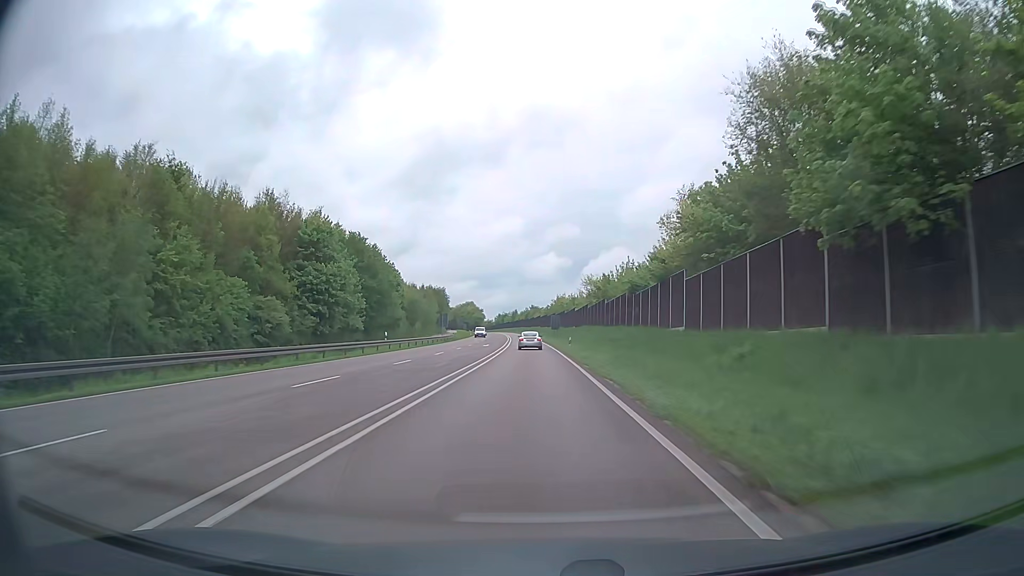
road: trunk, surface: asphalt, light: Day
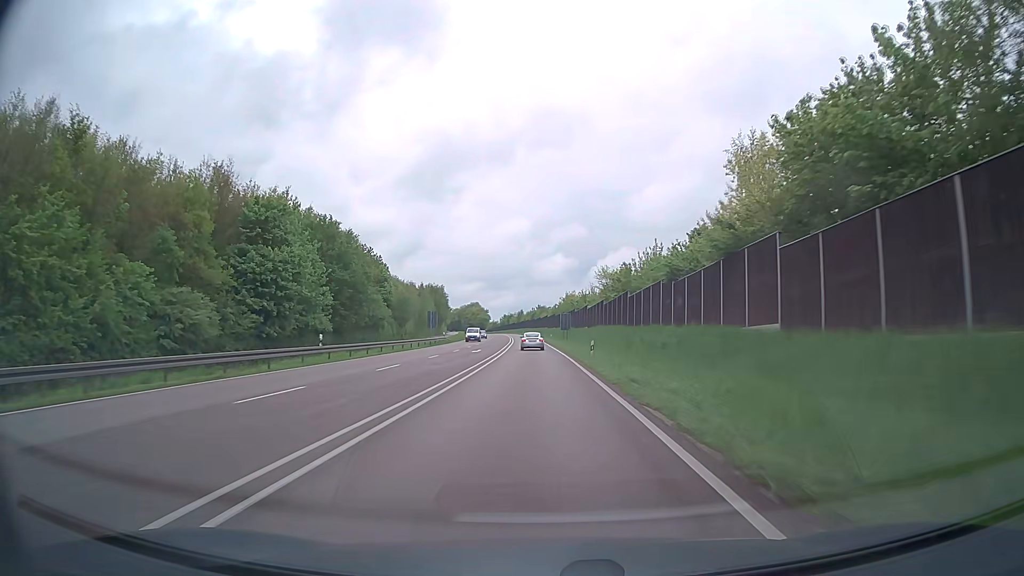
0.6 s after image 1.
(-0.1, +15.6) m; -1°
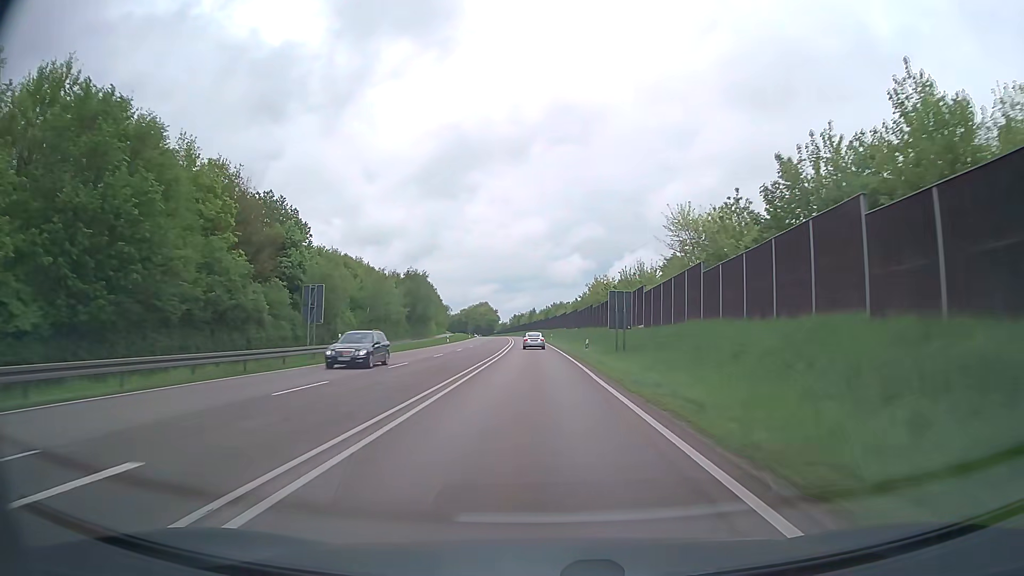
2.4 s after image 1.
(-0.5, +46.8) m; -1°
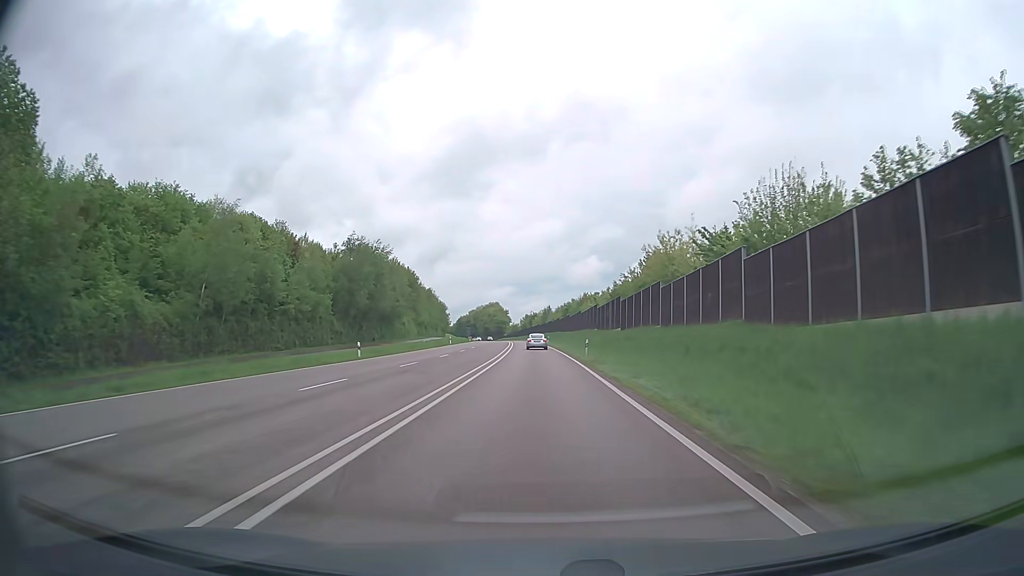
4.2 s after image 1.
(-0.6, +46.7) m; -1°
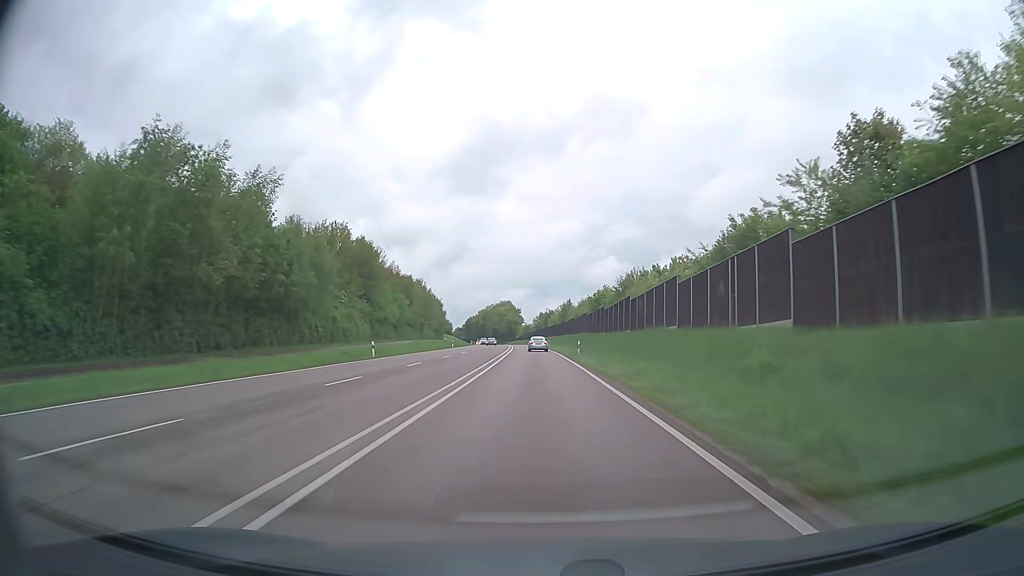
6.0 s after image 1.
(-0.5, +46.6) m; -1°
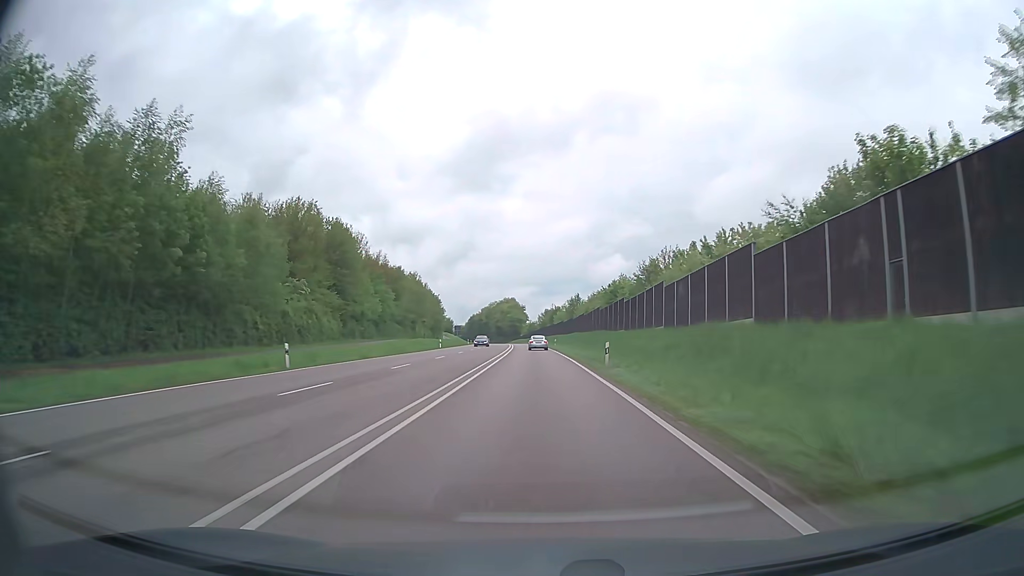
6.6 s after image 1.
(-0.1, +15.5) m; 0°
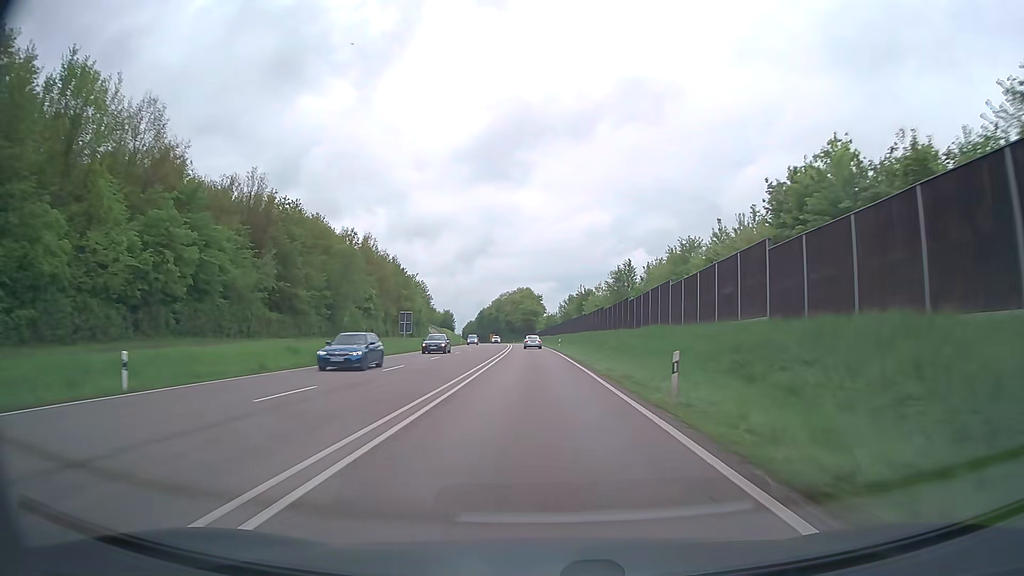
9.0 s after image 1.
(-1.0, +62.0) m; -2°
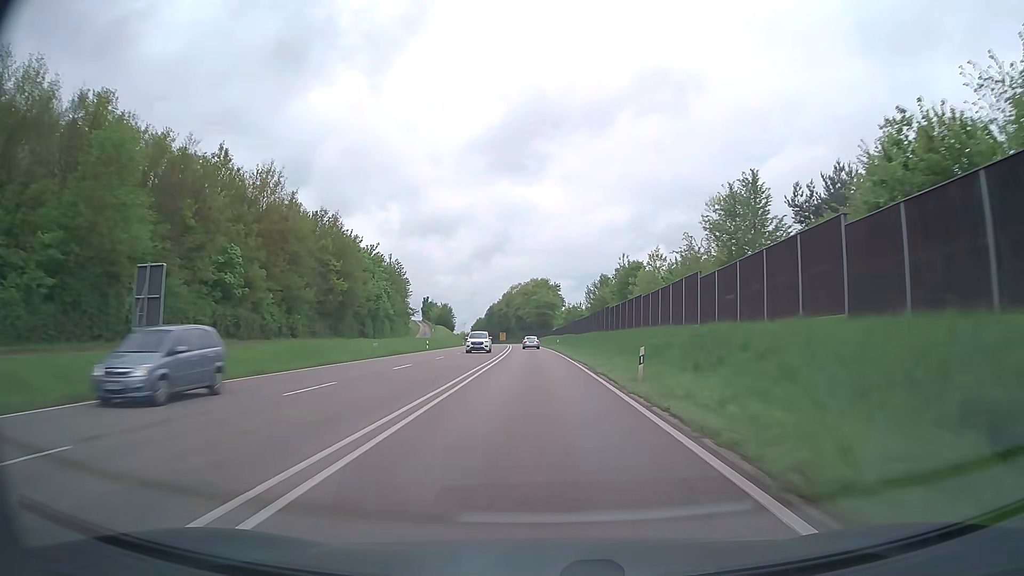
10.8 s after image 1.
(-0.5, +46.7) m; -1°
(0, +10) (0, +20) (0, +30) (0, +40) (-1, +50) (-1, +60) (-1, +70) (-2, +80) (-2, +90) (-3, +100) m
